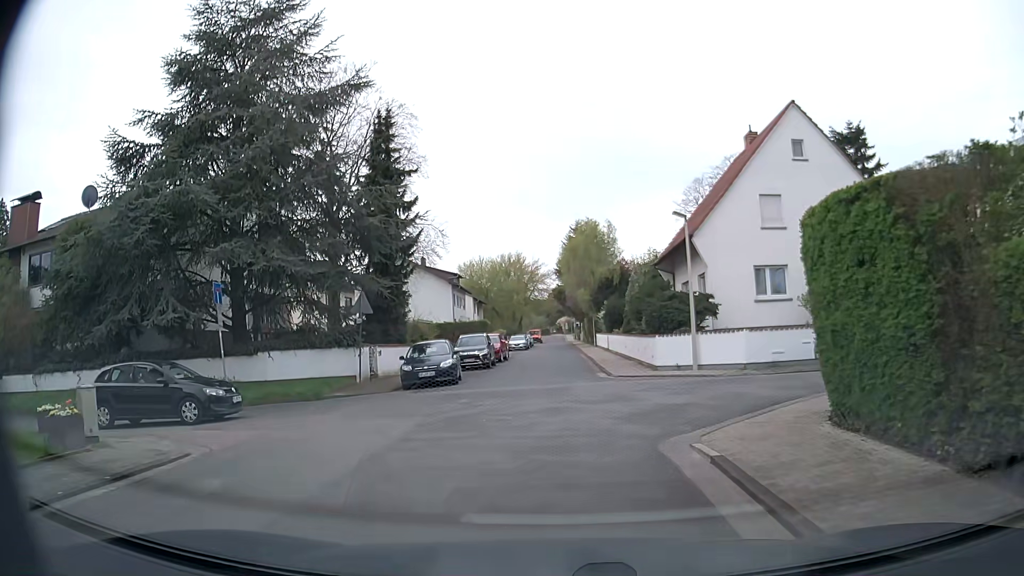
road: residential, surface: asphalt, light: Day
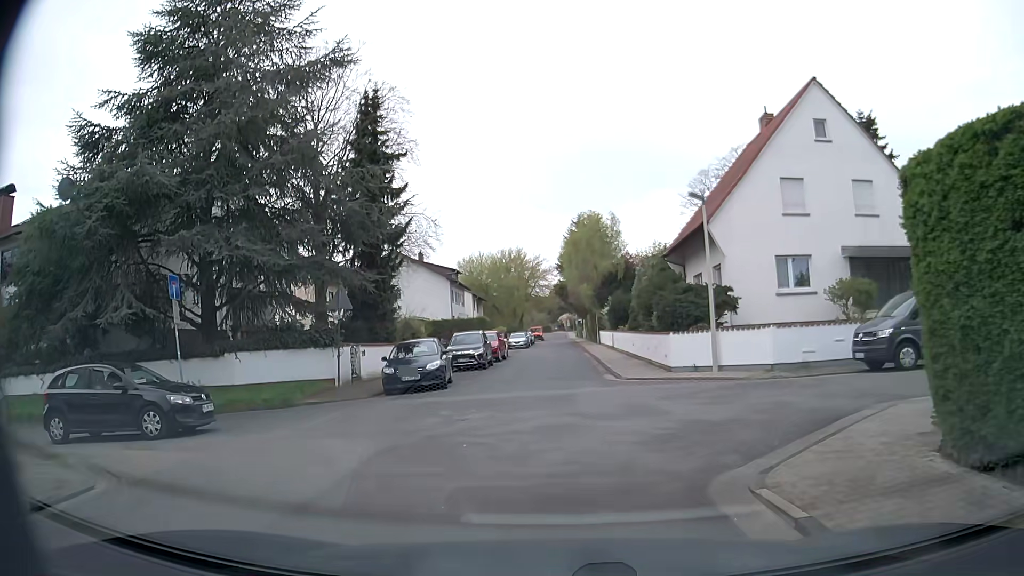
(0.0, +2.5) m; +1°
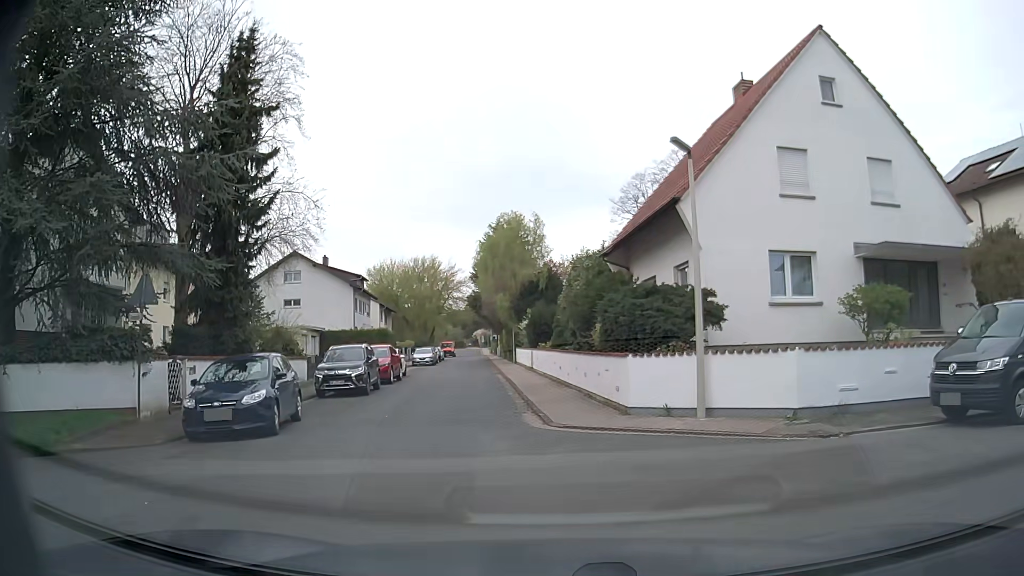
(0.0, +7.0) m; +7°
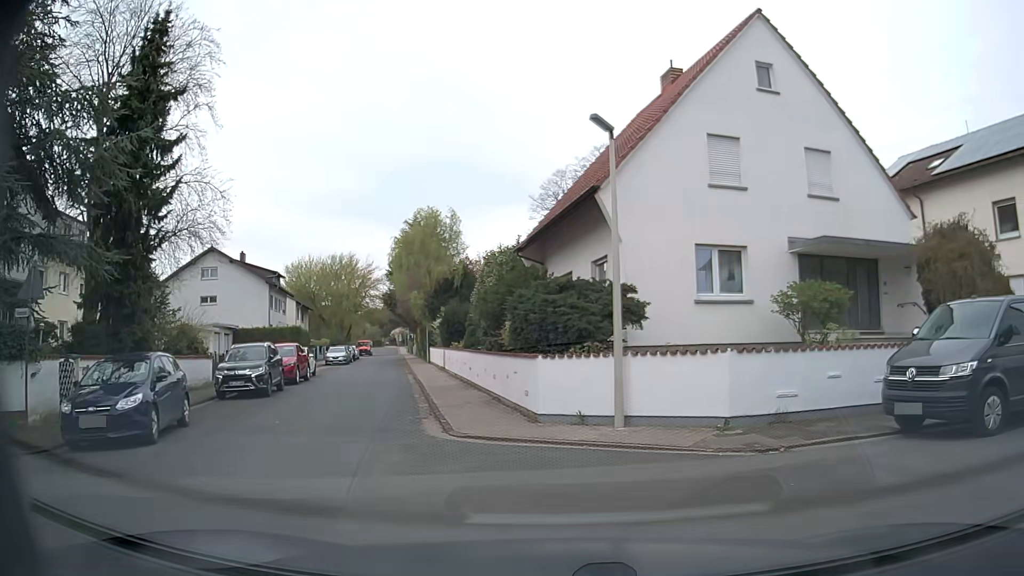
(0.0, +1.3) m; +5°
